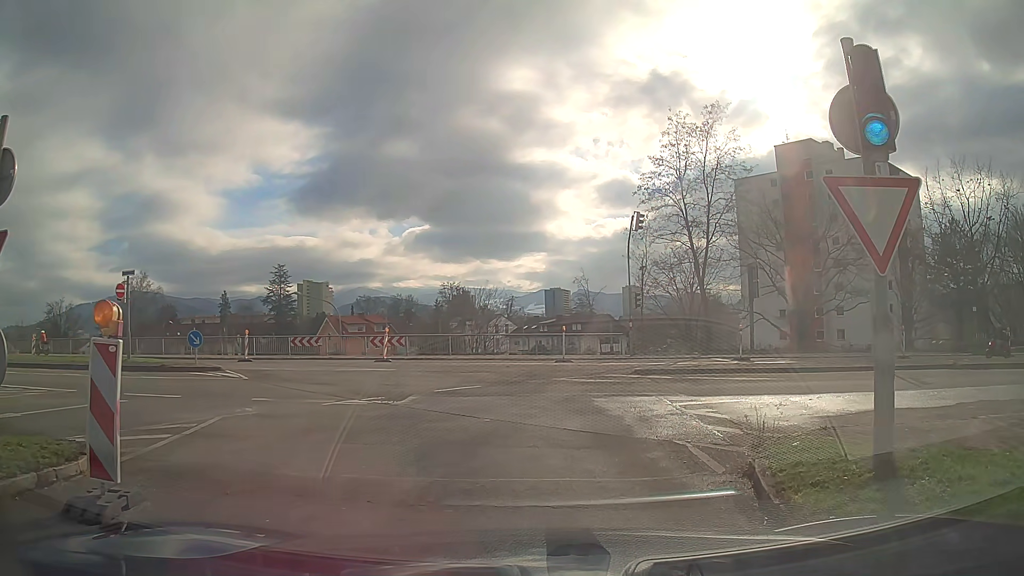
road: trunk_link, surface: asphalt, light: Day
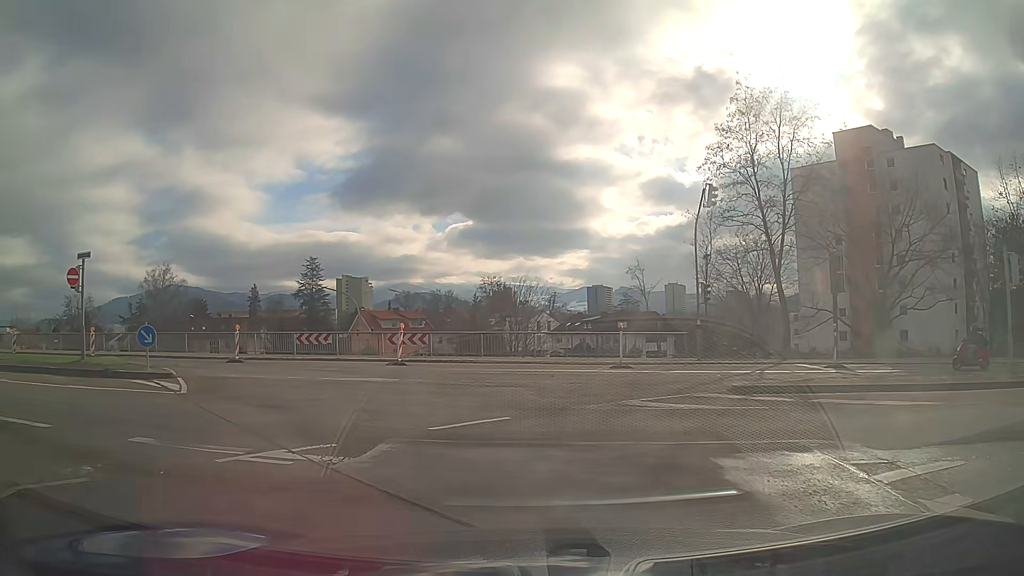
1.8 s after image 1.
(-0.1, +6.1) m; -2°
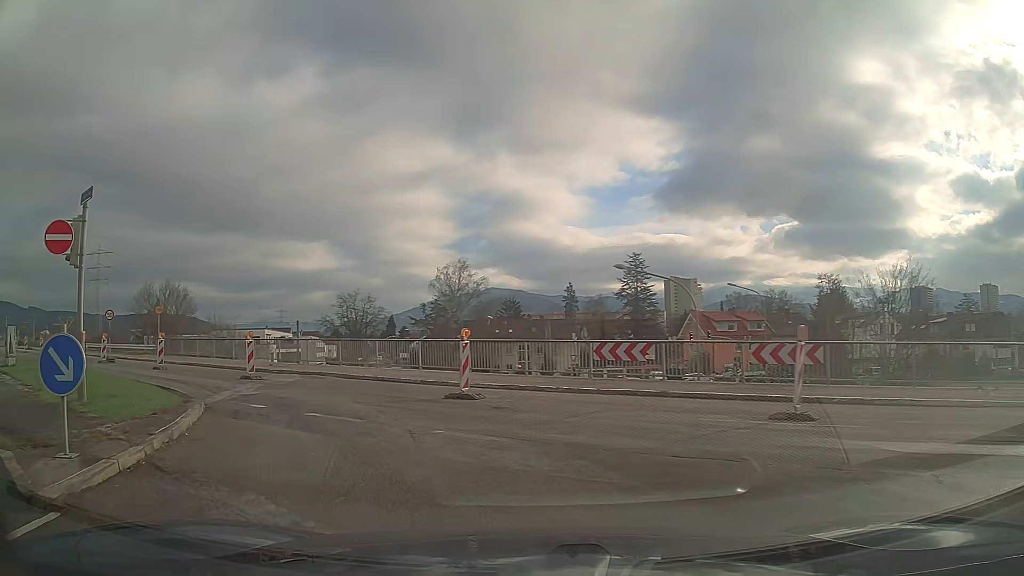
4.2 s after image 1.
(-3.3, +13.6) m; -30°
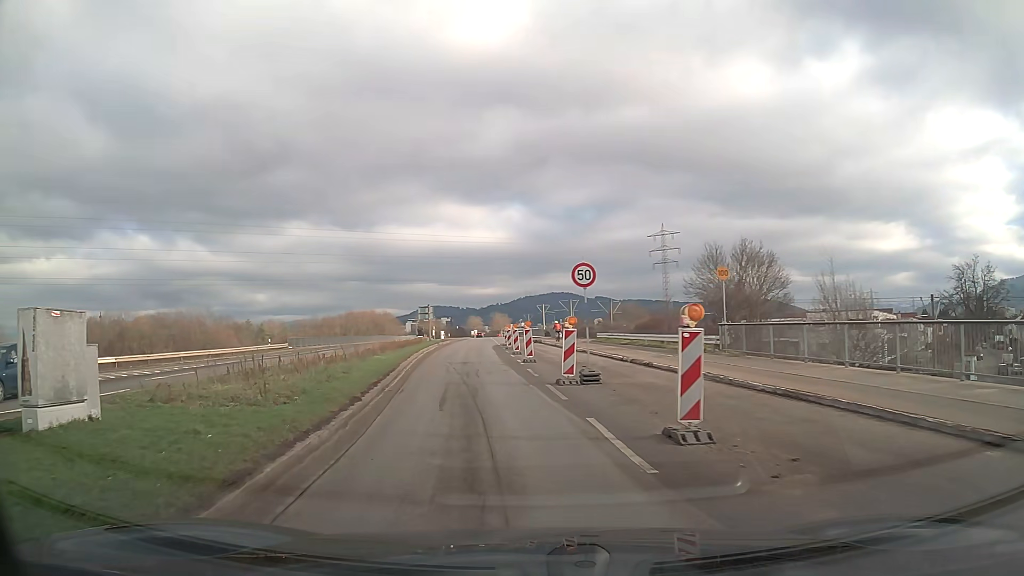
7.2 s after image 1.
(-9.5, +19.4) m; -50°
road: secondary
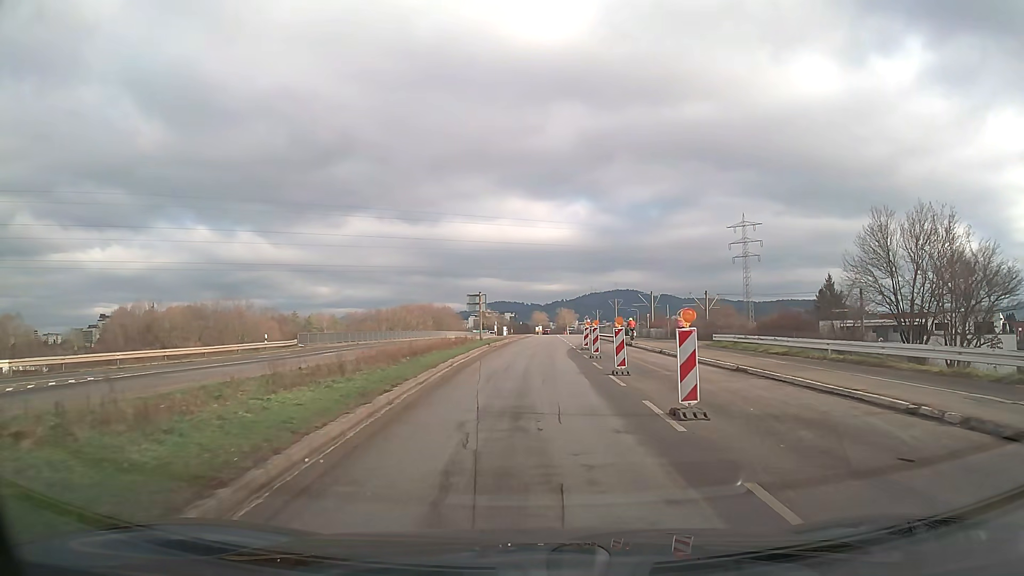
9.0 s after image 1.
(-1.2, +16.3) m; -5°
